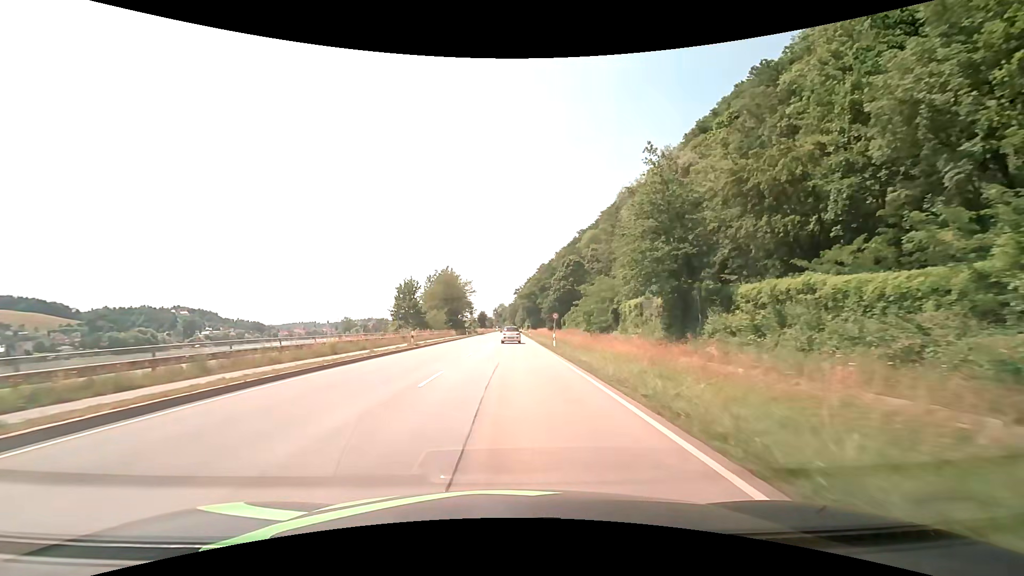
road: primary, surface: asphalt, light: Day
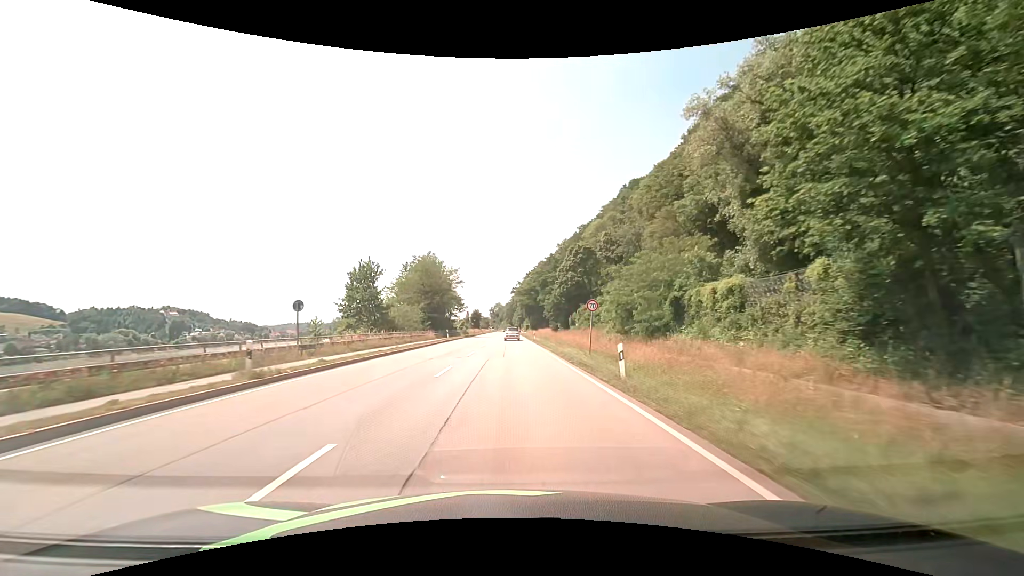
(+0.1, +21.6) m; 0°
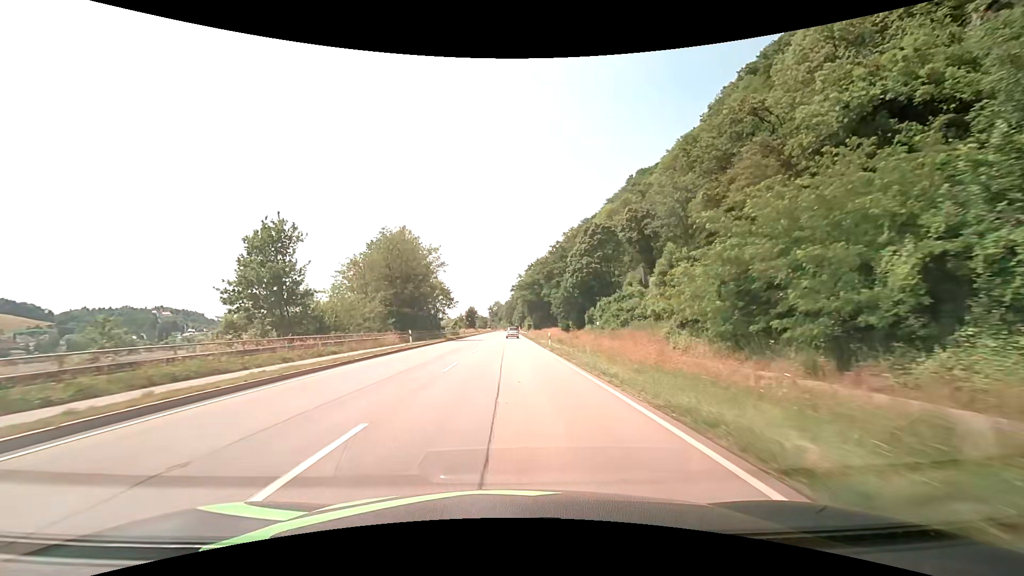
(+0.1, +21.6) m; 0°
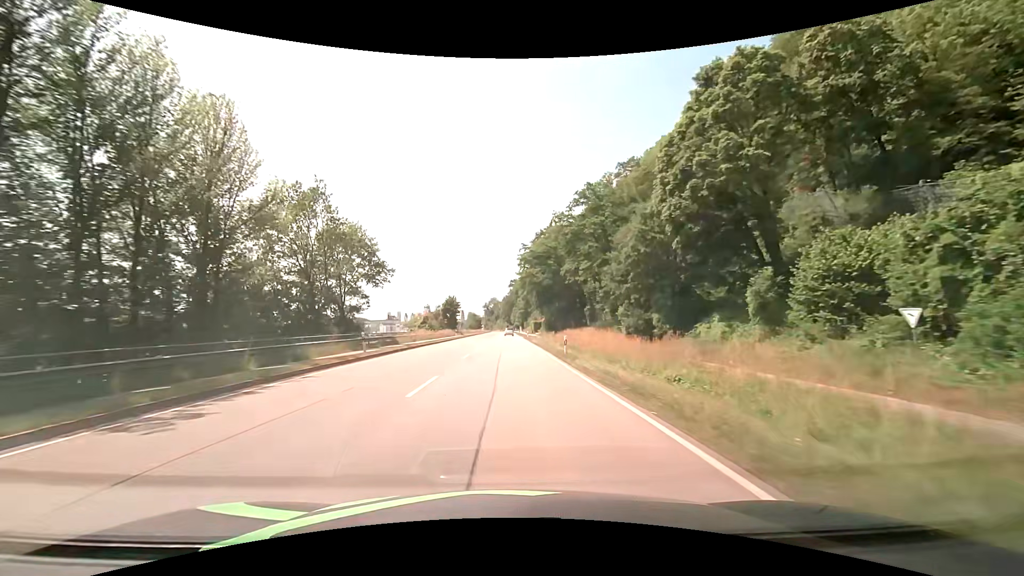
(+0.1, +53.9) m; 0°
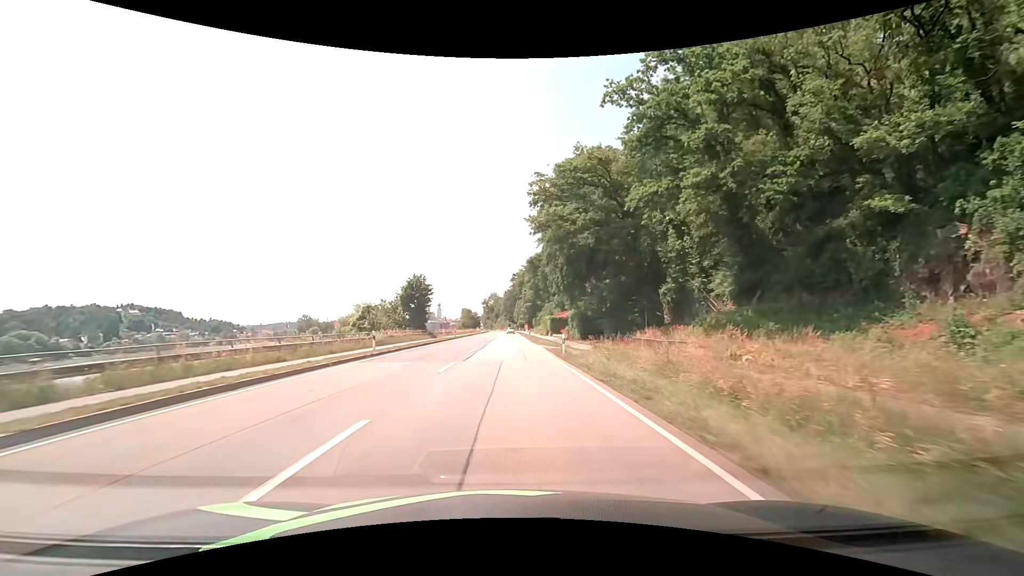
(0.0, +43.1) m; 0°
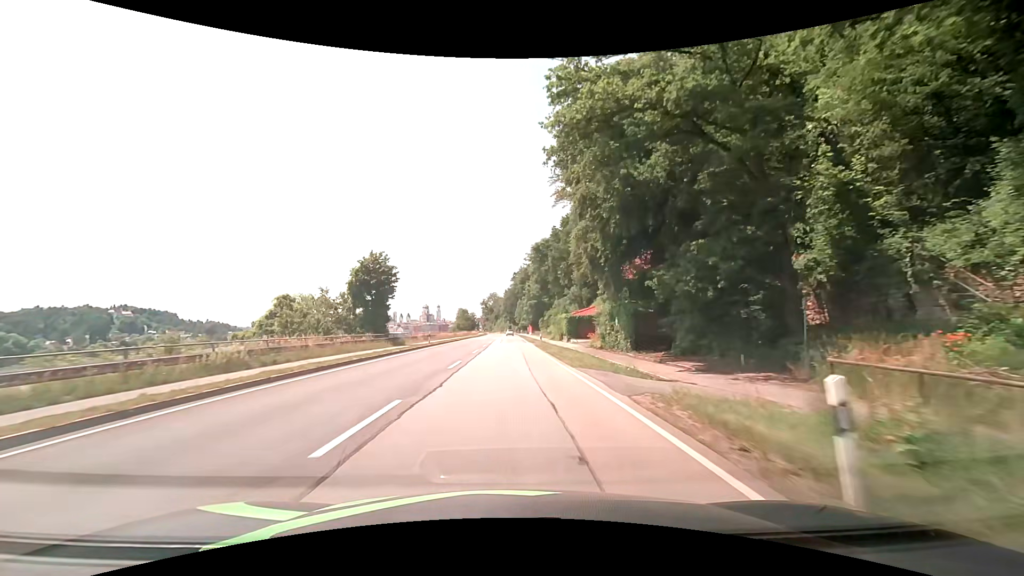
(0.0, +21.6) m; 0°
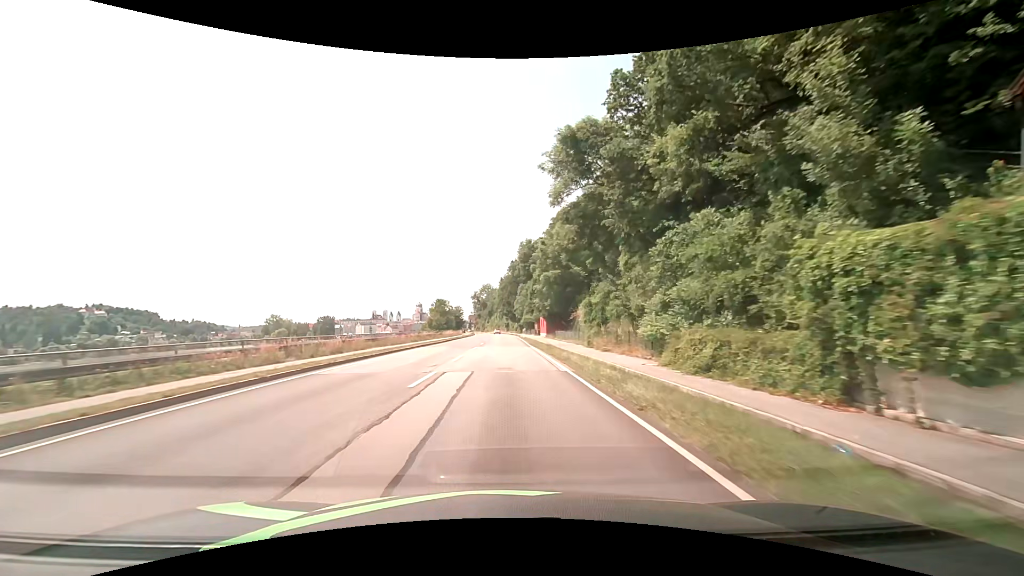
(-0.1, +53.9) m; 0°
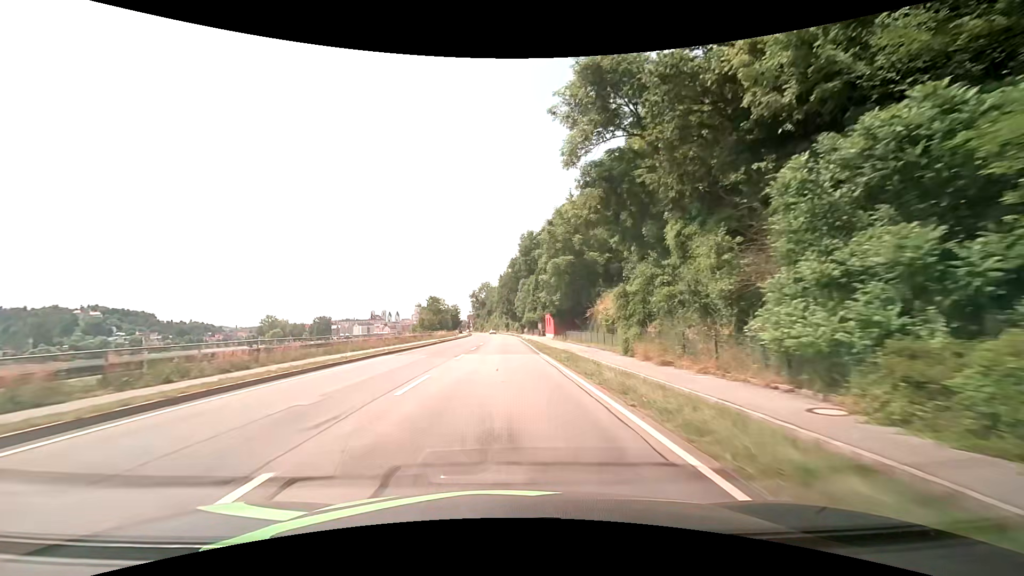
(0.0, +10.8) m; 0°
(0, +10) (0, +20) (0, +30) (0, +40) (-1, +50) (-1, +60) (-1, +70) (-1, +80) (-1, +90) (-2, +100) m
